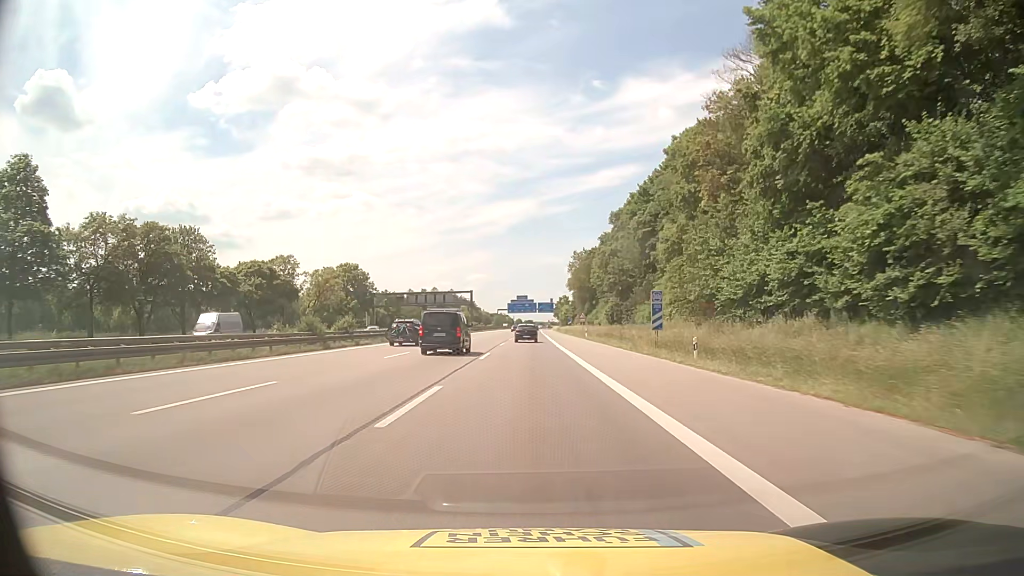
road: motorway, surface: asphalt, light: Day
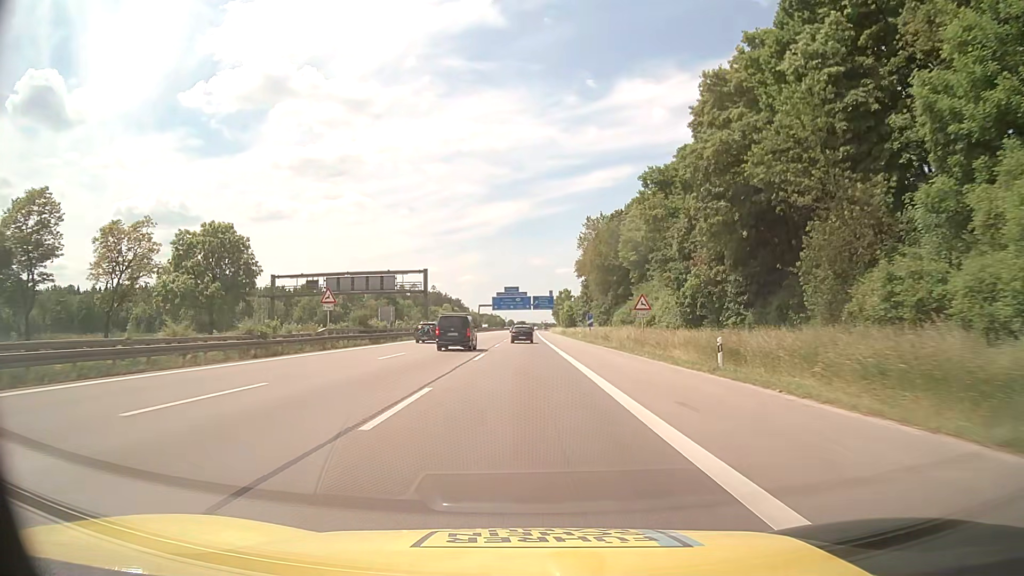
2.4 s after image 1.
(+0.3, +54.1) m; +1°
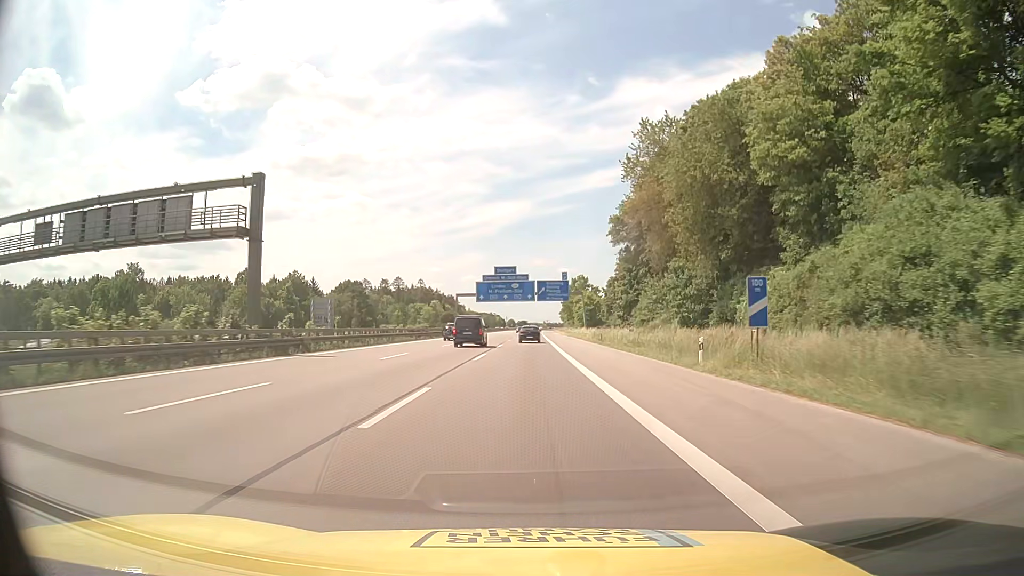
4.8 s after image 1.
(-0.1, +54.1) m; 0°
(0, +10) (0, +20) (0, +30) (0, +40) (0, +50) (0, +60) (+1, +70) (+1, +80) (+1, +90) (+1, +100) m
